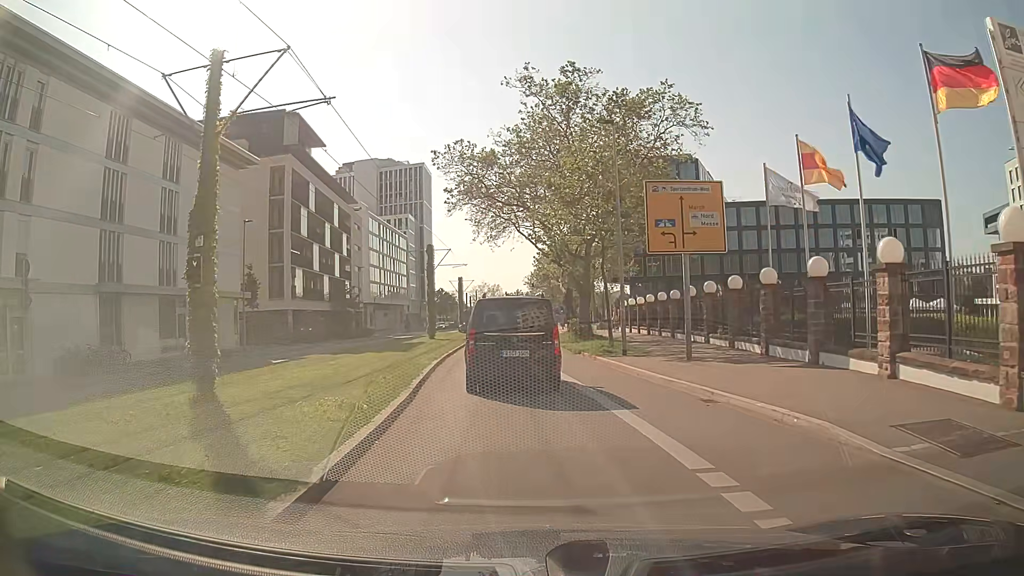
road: secondary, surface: asphalt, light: Day
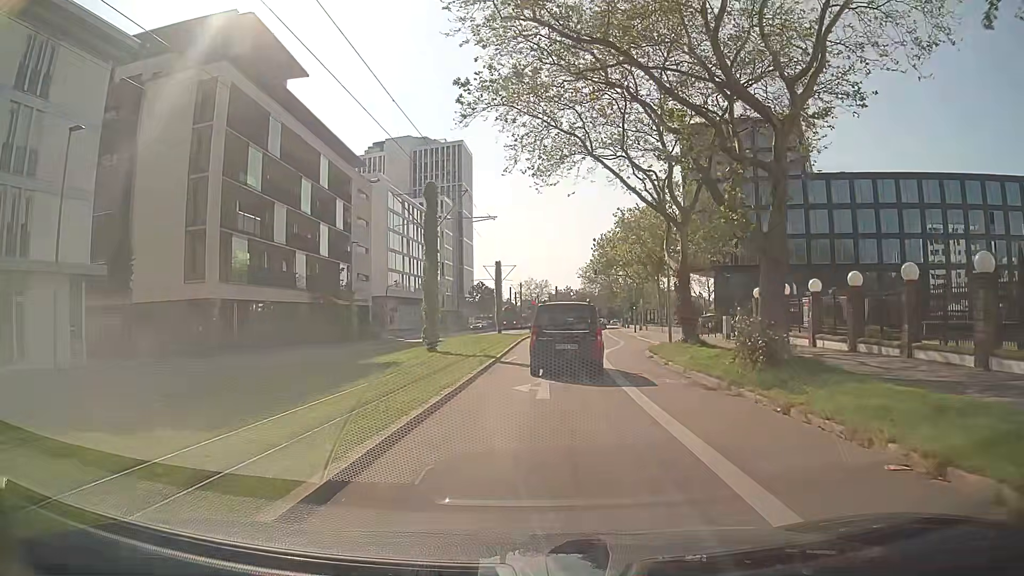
(-1.1, +23.6) m; -3°
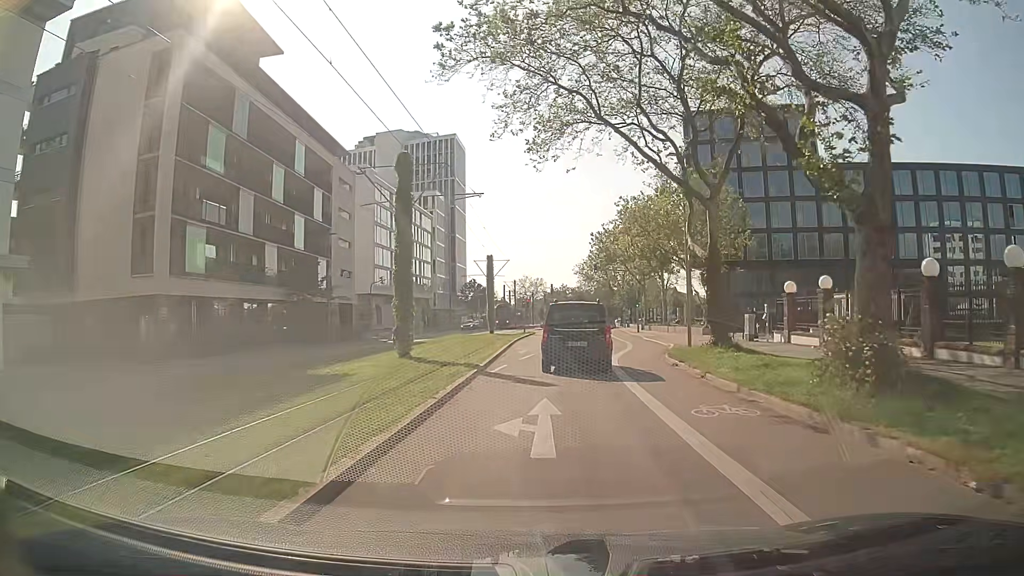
(0.0, +5.2) m; -1°
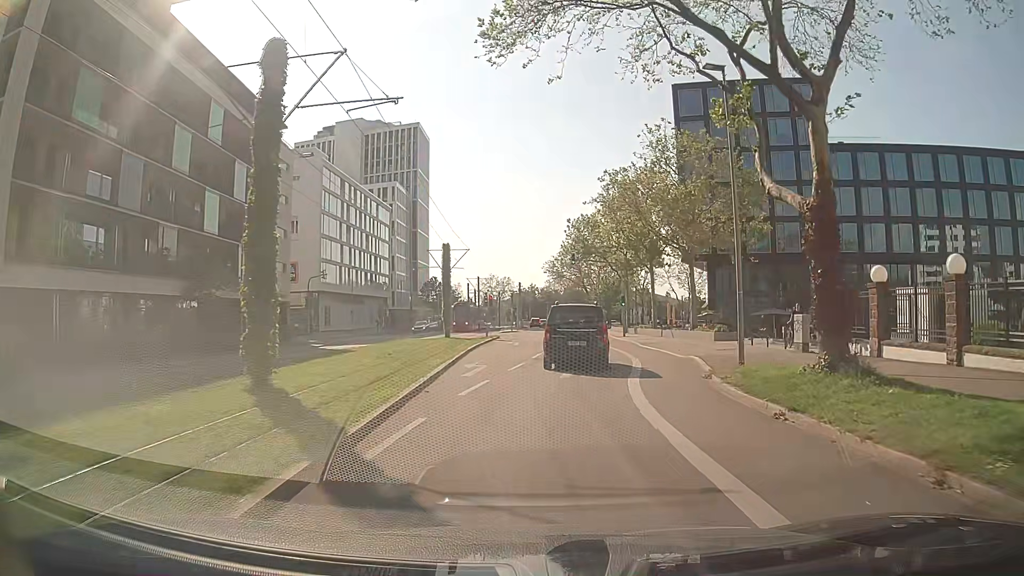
(+0.4, +10.8) m; +4°
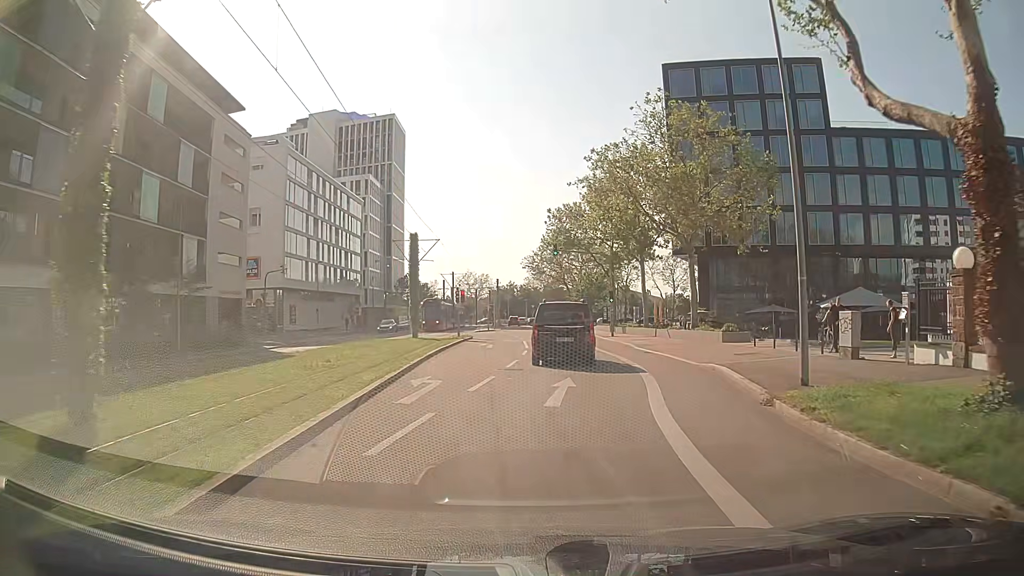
(0.0, +5.5) m; +1°
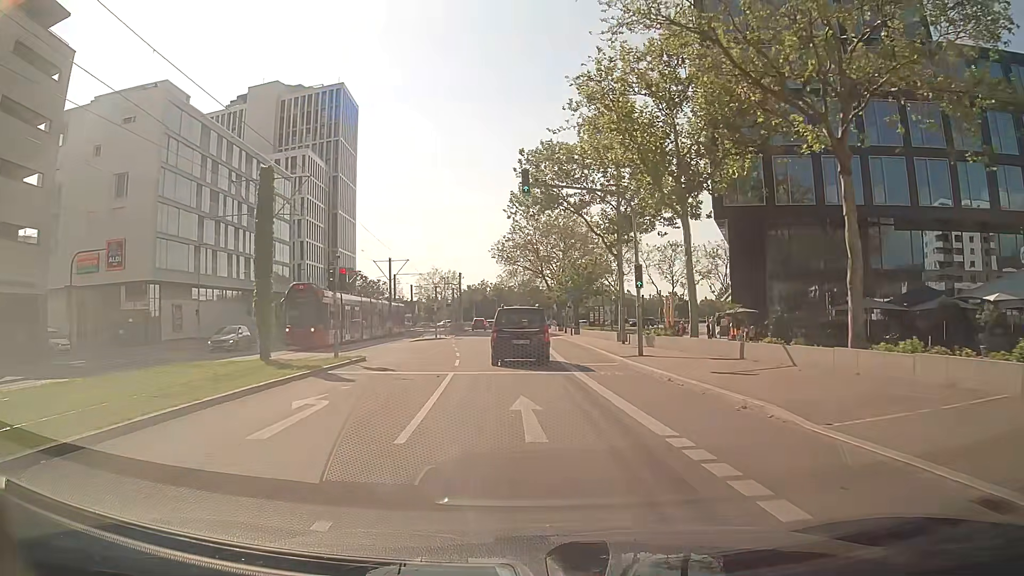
(+1.1, +23.2) m; +2°
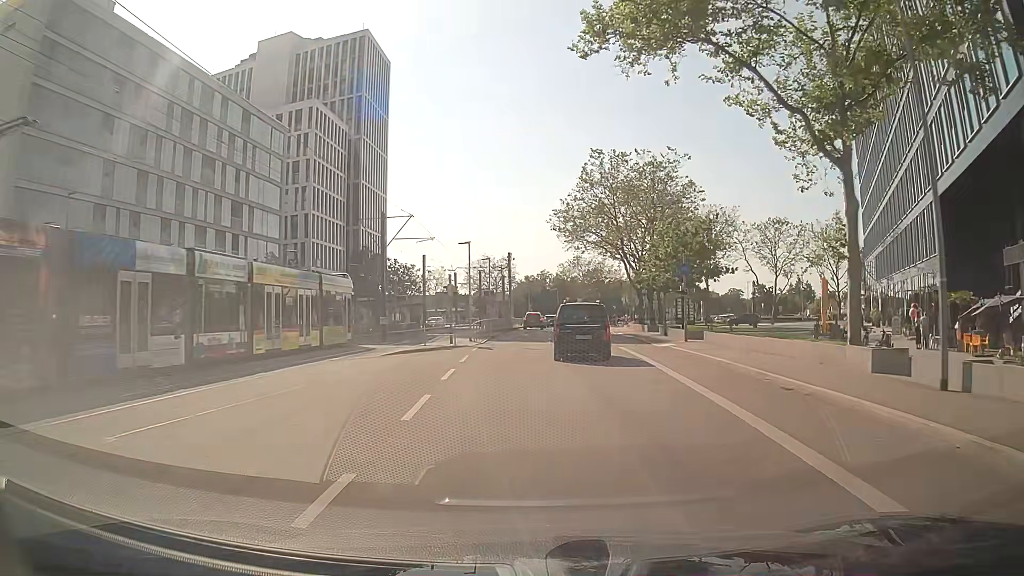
(-1.0, +24.3) m; -5°
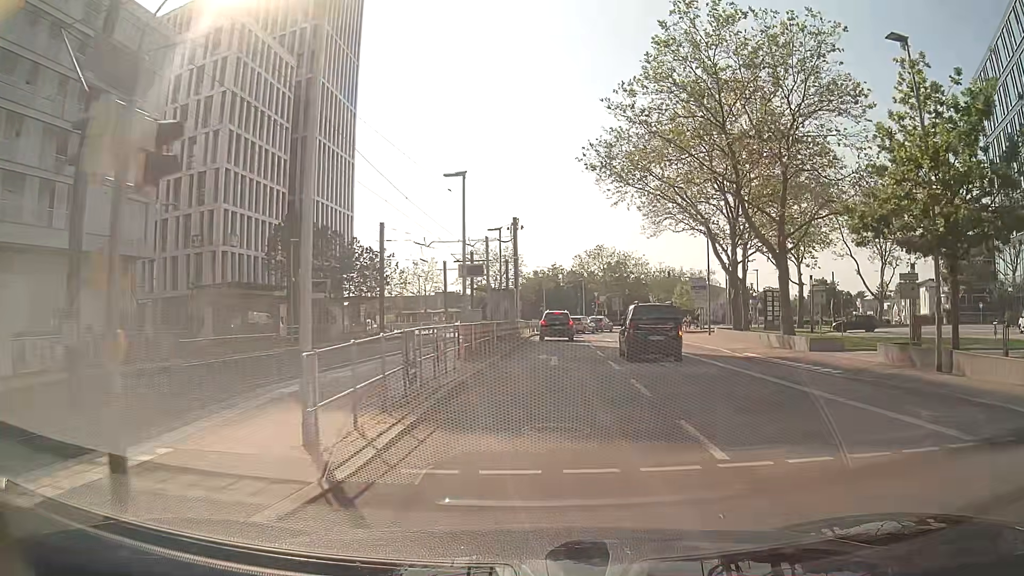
(-1.0, +28.3) m; -1°
